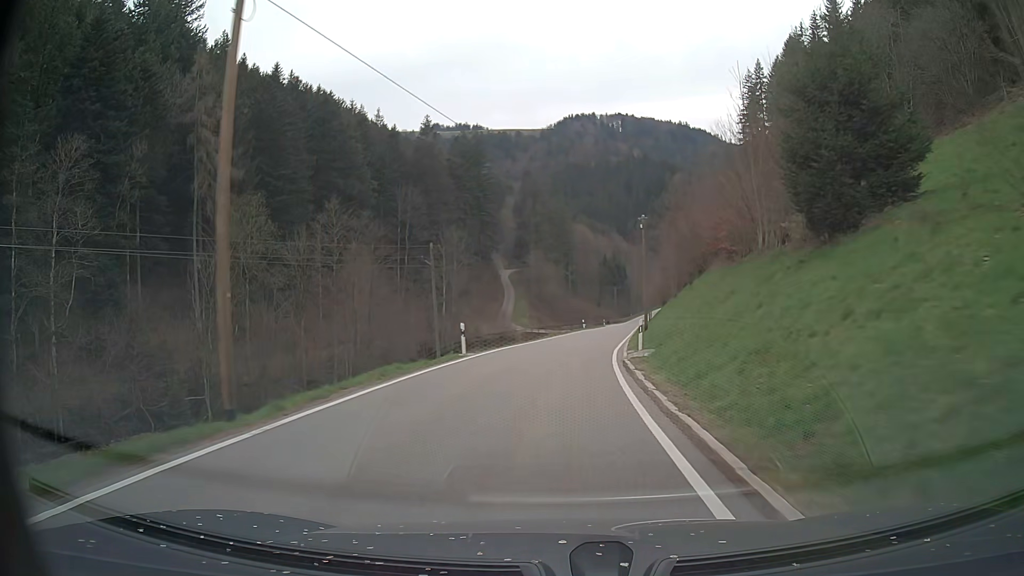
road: tertiary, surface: asphalt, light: Day
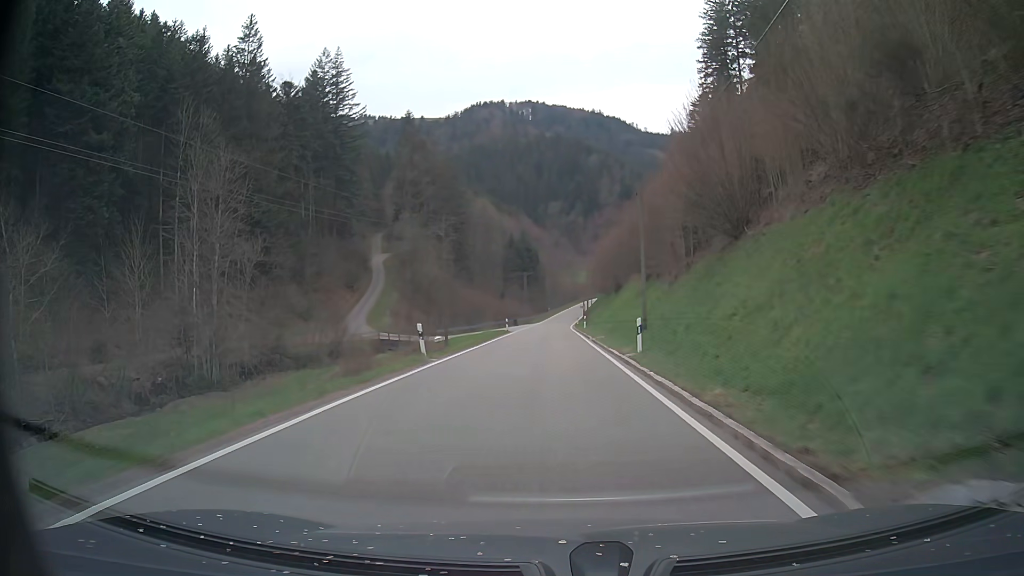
(+4.2, +54.0) m; +8°
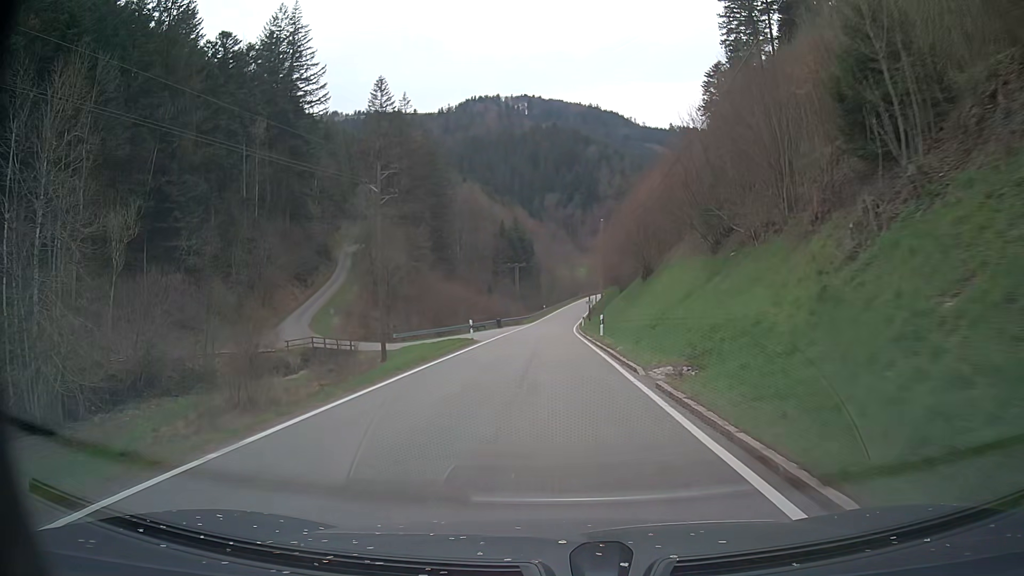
(+0.1, +22.4) m; 0°
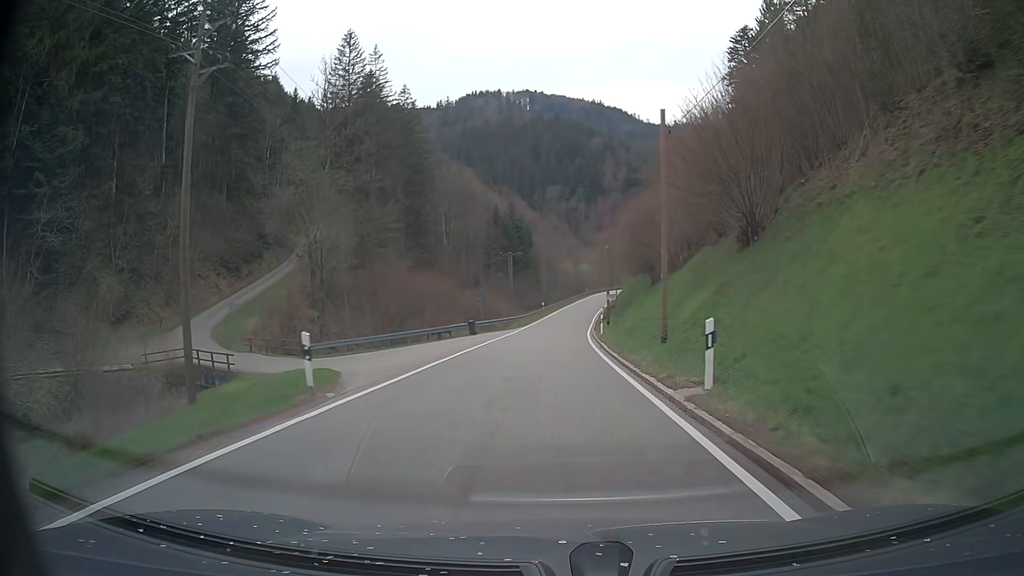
(-0.1, +22.9) m; 0°
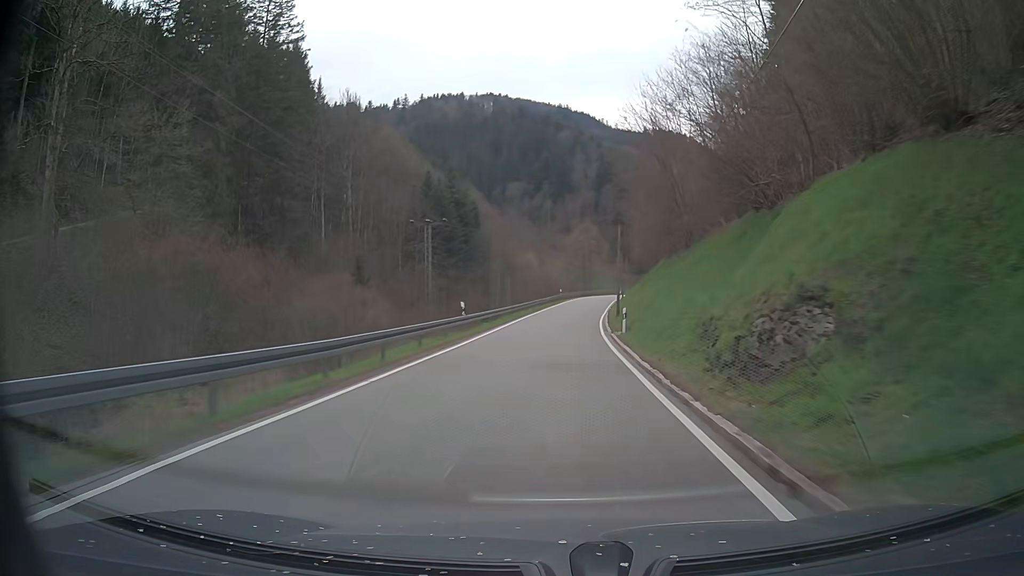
(+0.8, +47.0) m; +3°
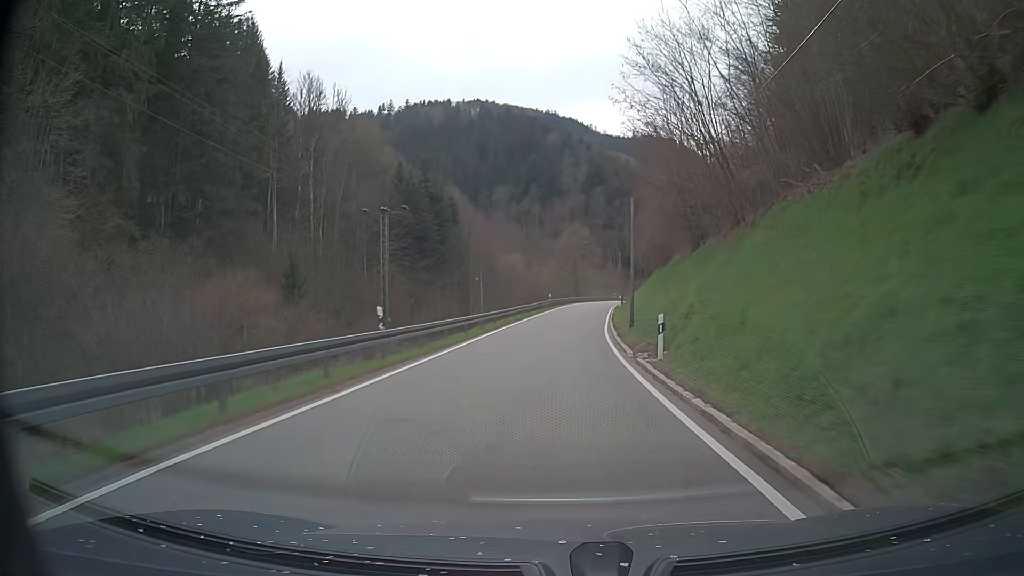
(+0.1, +11.9) m; +1°
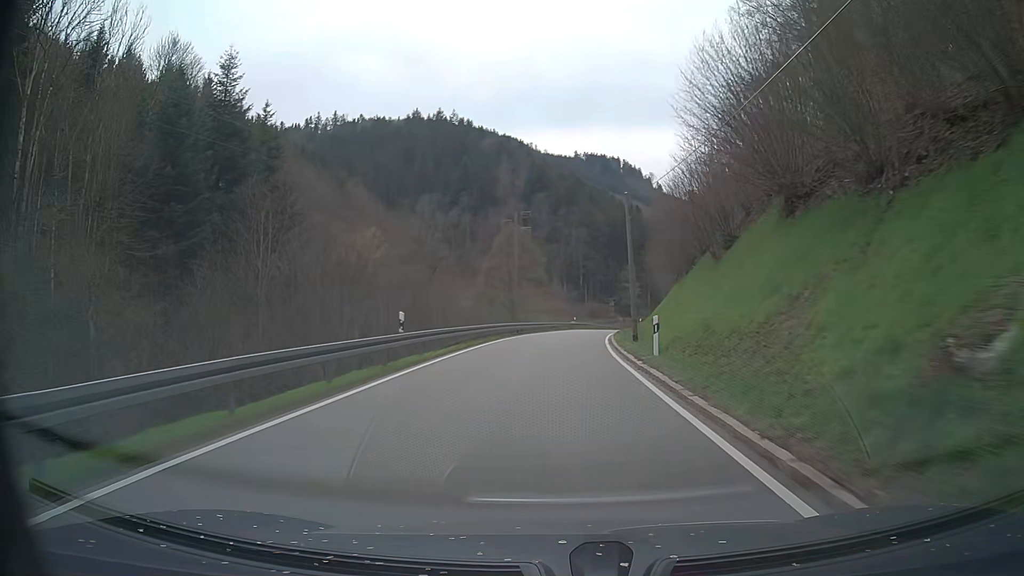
(+1.9, +47.2) m; +5°
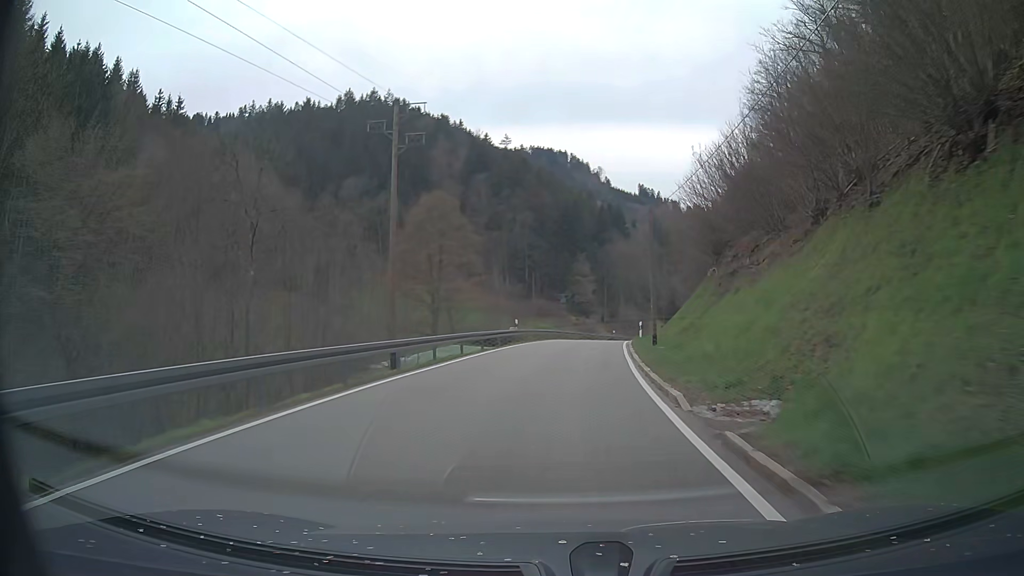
(+1.3, +34.2) m; +4°
(0, +10) (+1, +20) (+2, +30) (+3, +40) (+5, +50) (+6, +60) (+9, +69) (+11, +79) (+14, +89) (+17, +98) m
